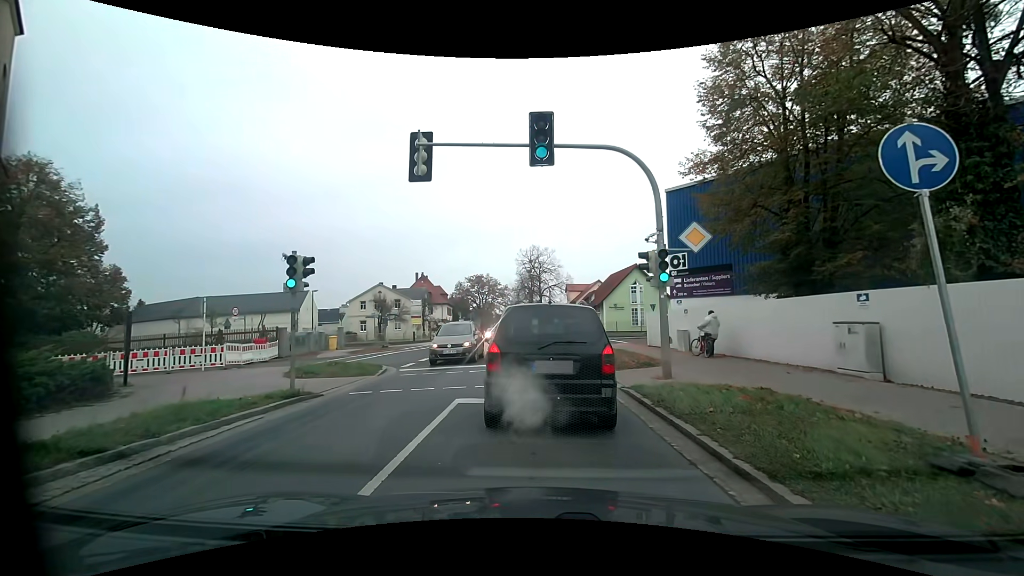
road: primary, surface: asphalt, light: Day
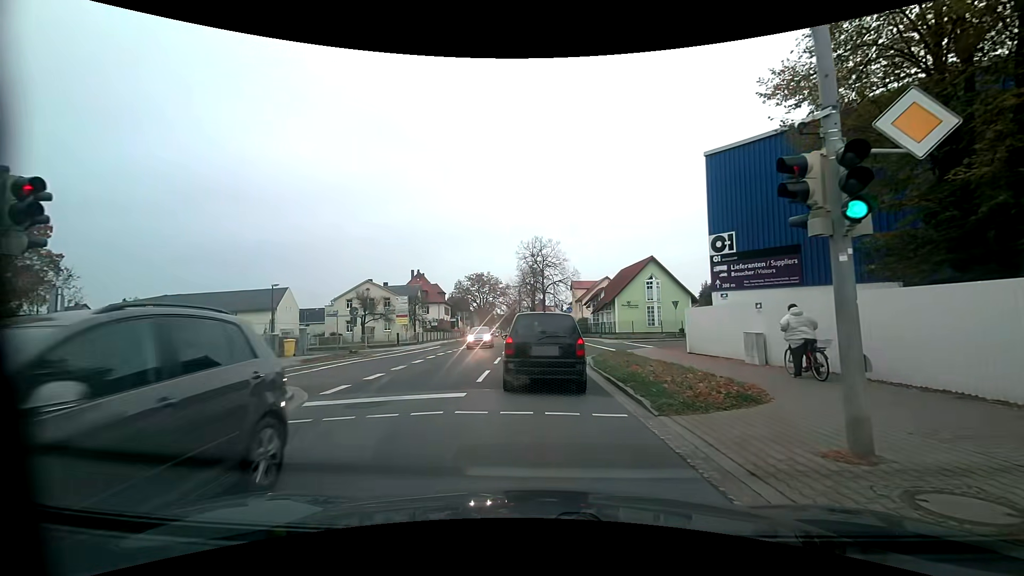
(-0.2, +7.7) m; -1°
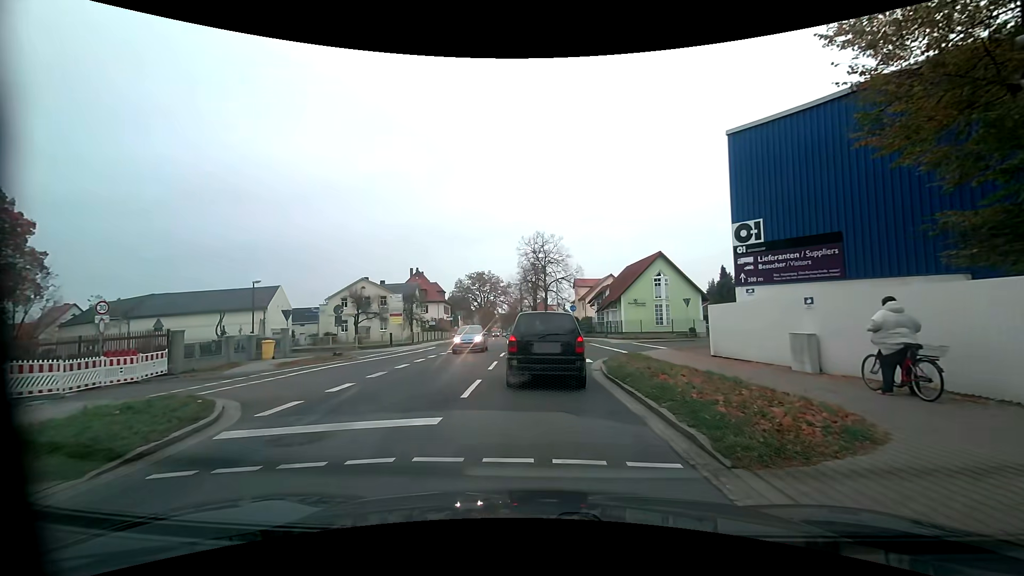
(0.0, +2.9) m; +1°
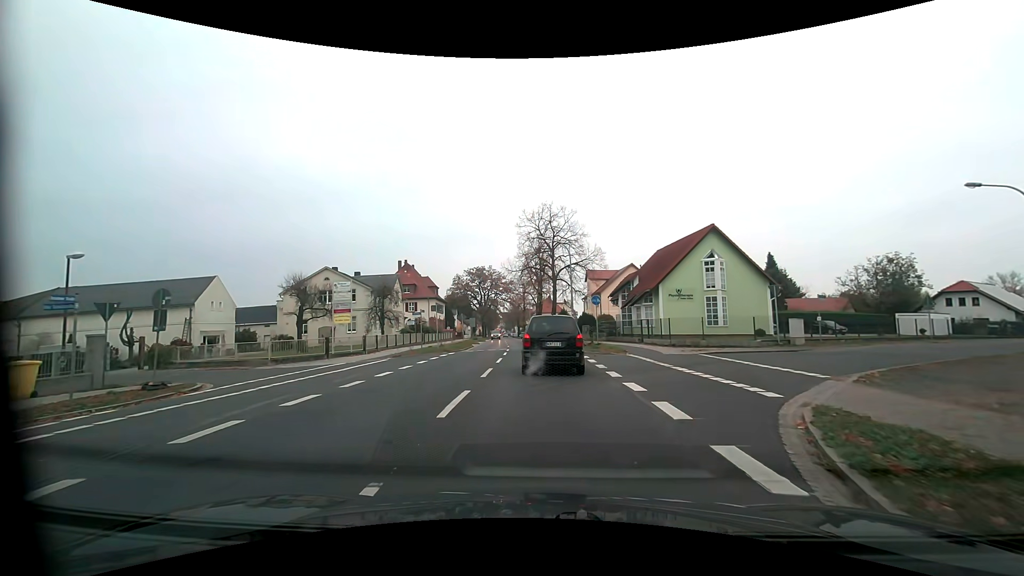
(-0.3, +14.6) m; -2°
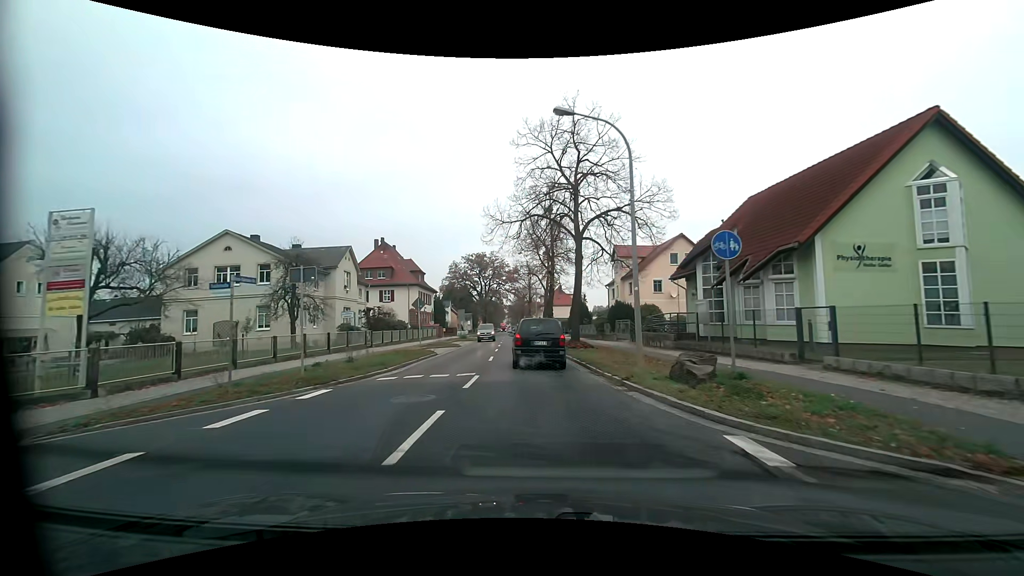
(-0.1, +20.8) m; -1°
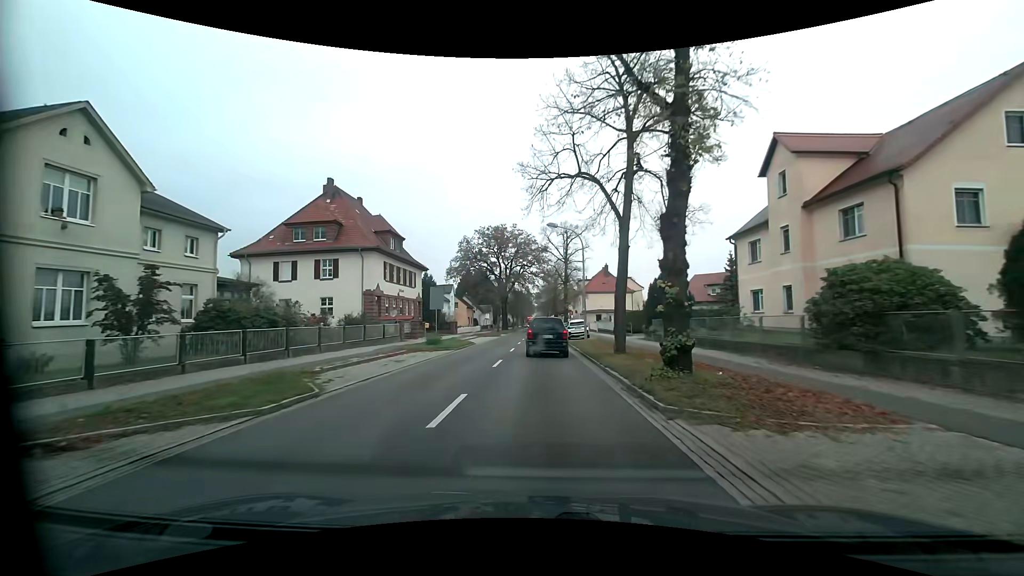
(-1.1, +31.9) m; -4°
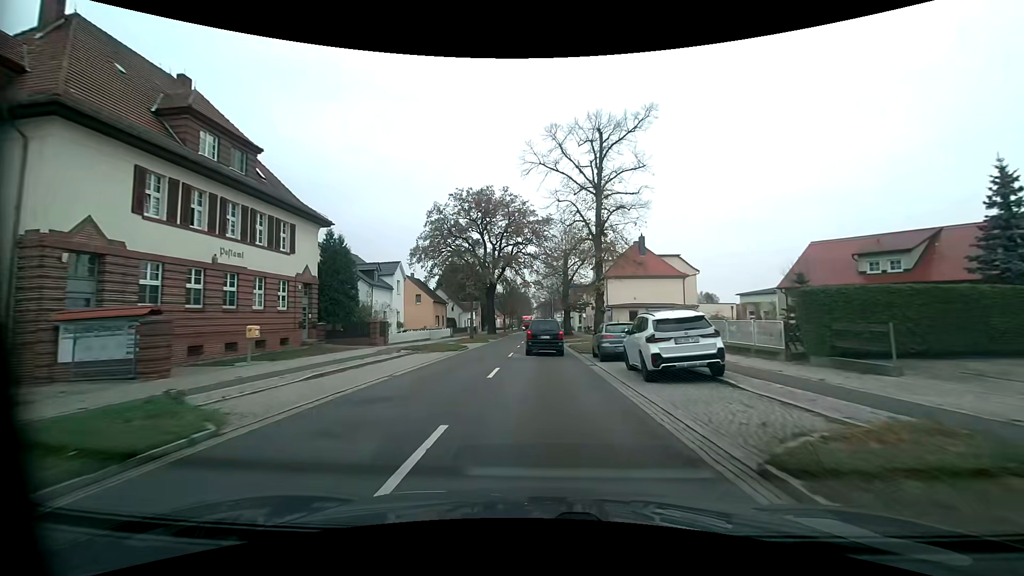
(0.0, +30.3) m; 0°
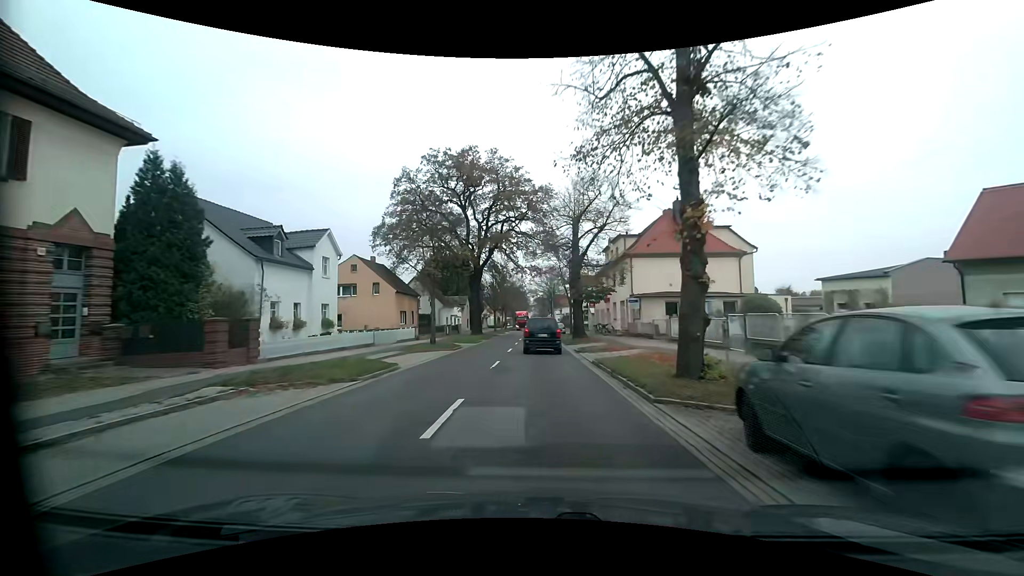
(0.0, +15.9) m; +1°
(0, +10) (0, +20) (0, +30) (0, +40) (0, +50) (-1, +60) (-1, +70) (-1, +80) (-1, +90) (-1, +100) m
